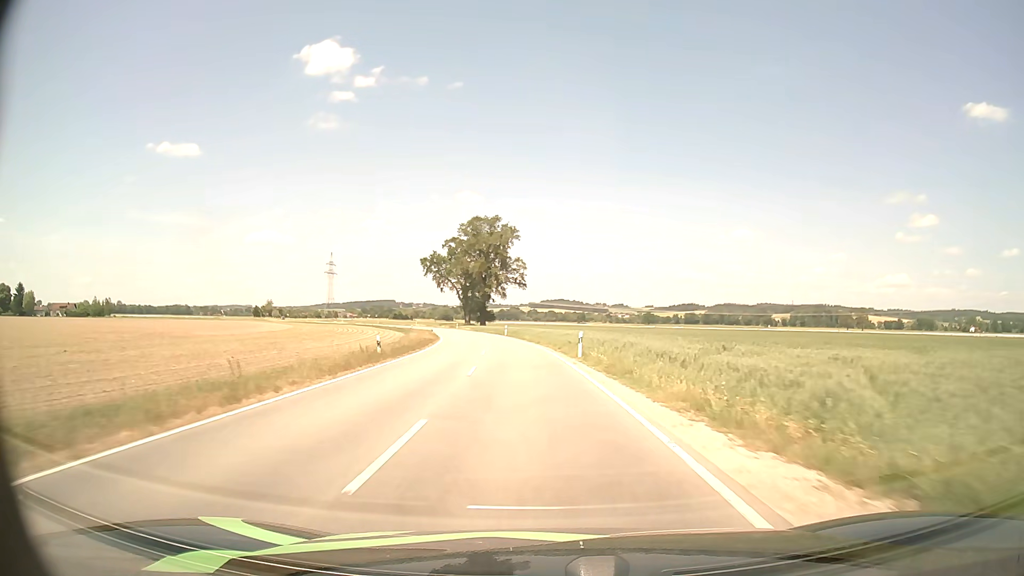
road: tertiary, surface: asphalt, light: Day
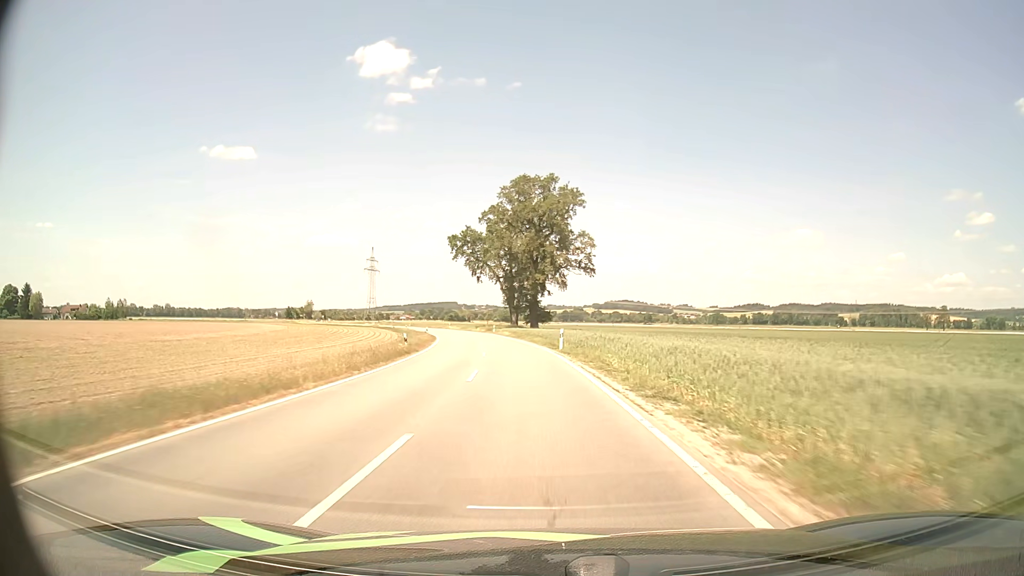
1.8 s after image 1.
(-1.9, +37.6) m; -5°
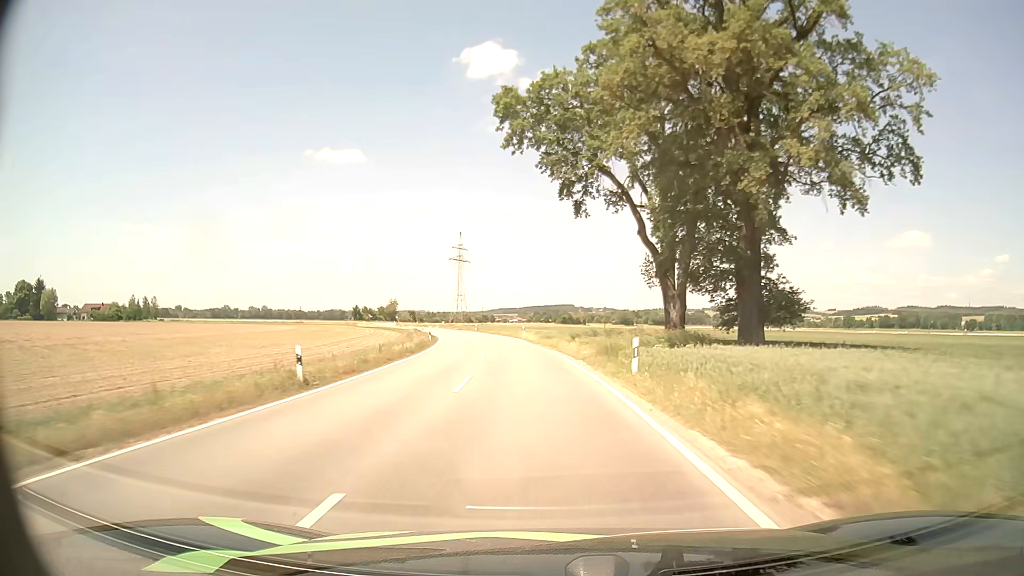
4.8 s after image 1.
(-5.5, +63.4) m; -10°
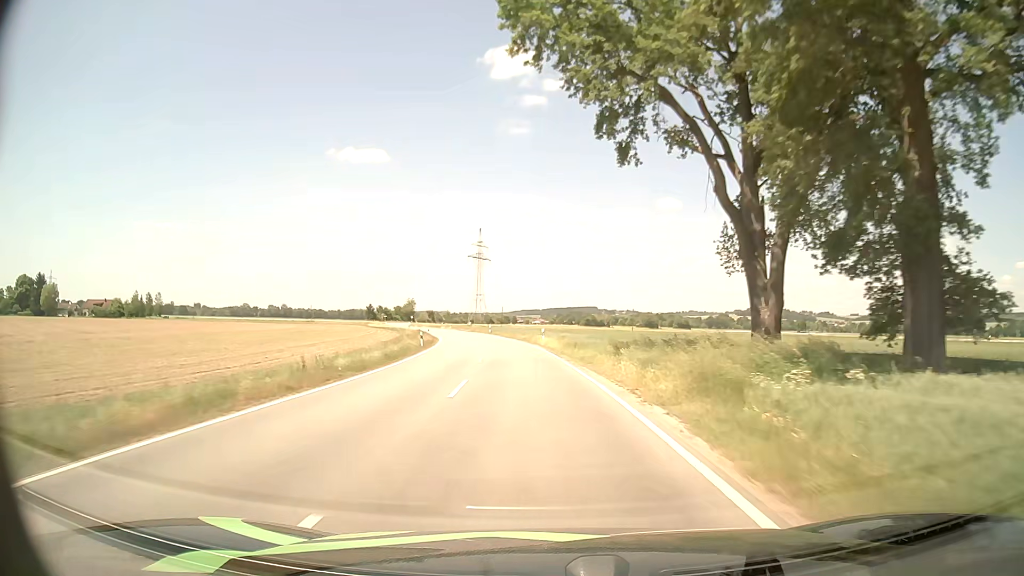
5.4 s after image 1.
(-0.2, +12.9) m; -2°
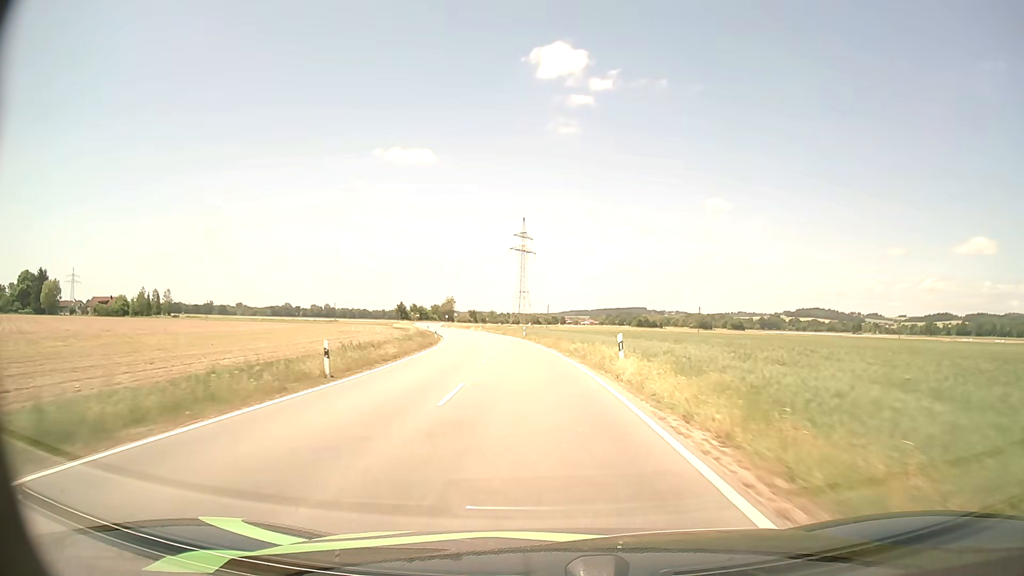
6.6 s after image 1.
(-0.9, +25.9) m; -4°
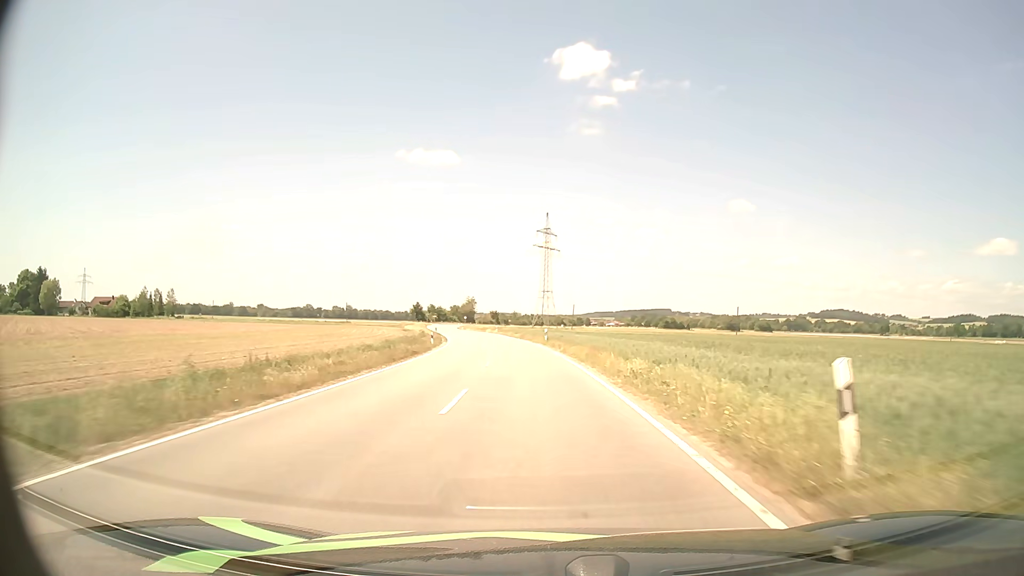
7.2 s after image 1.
(-0.2, +13.1) m; -2°
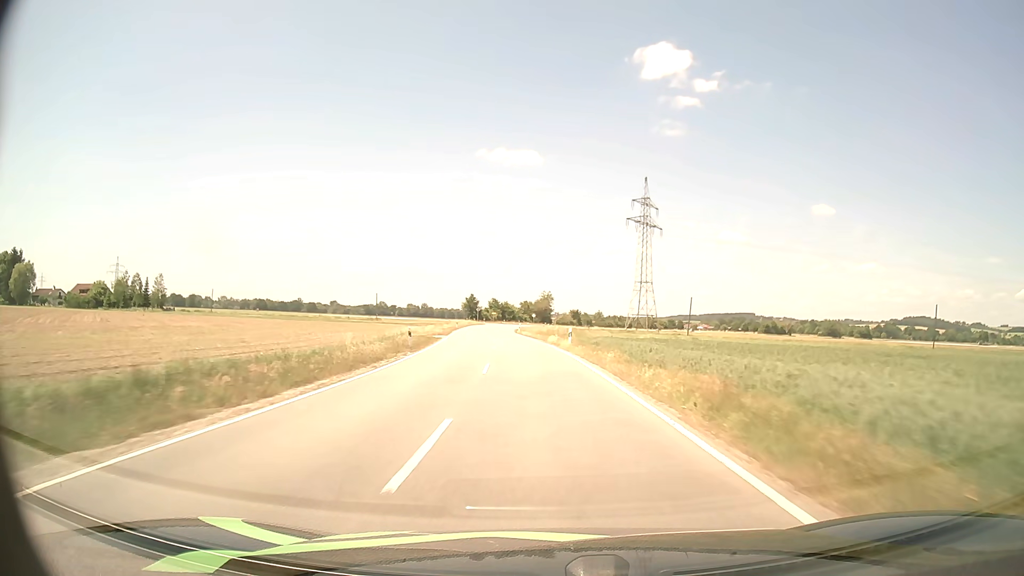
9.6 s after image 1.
(-3.6, +53.5) m; -7°
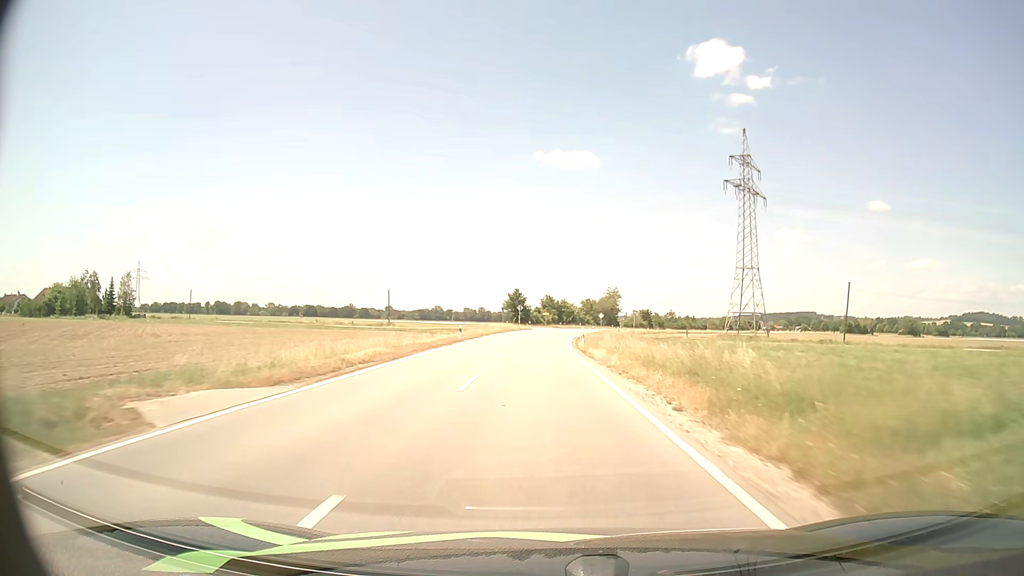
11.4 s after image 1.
(-1.8, +40.9) m; -5°
(0, +10) (0, +20) (0, +30) (0, +40) (0, +50) (0, +60) (+1, +70) (+1, +80) (+2, +90) (+4, +100) m
